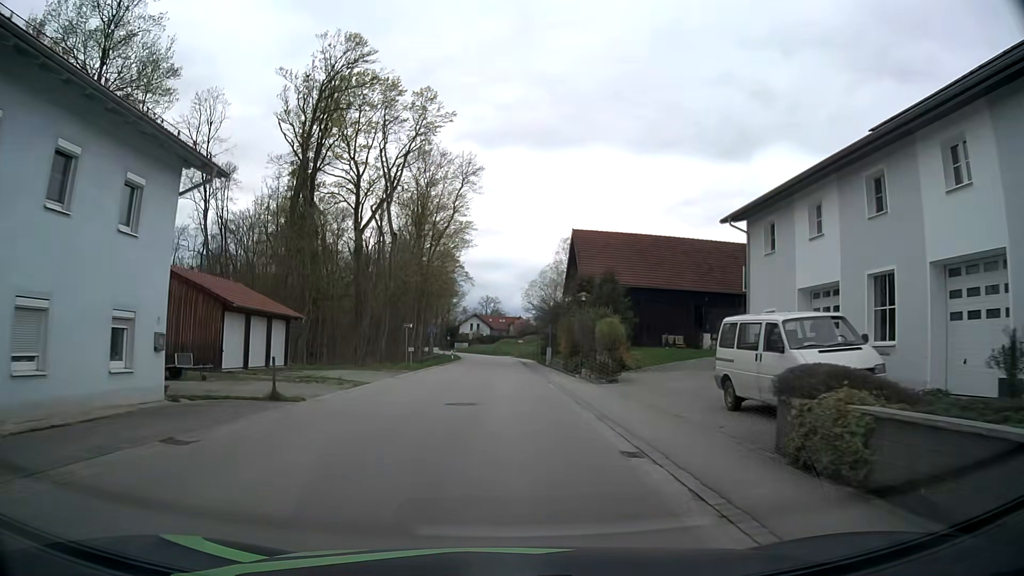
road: tertiary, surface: asphalt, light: Day
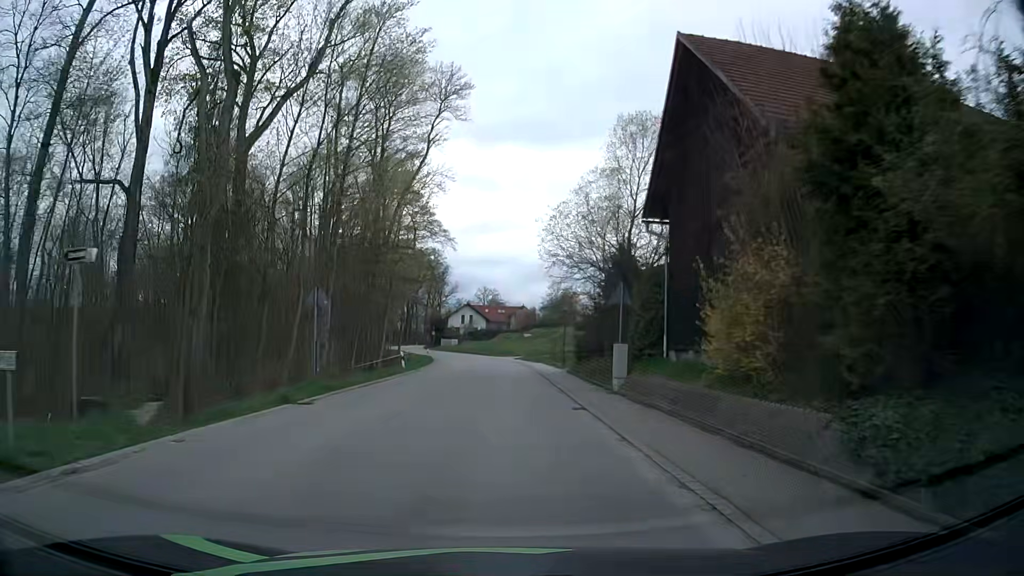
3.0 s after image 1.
(+0.1, +33.5) m; 0°
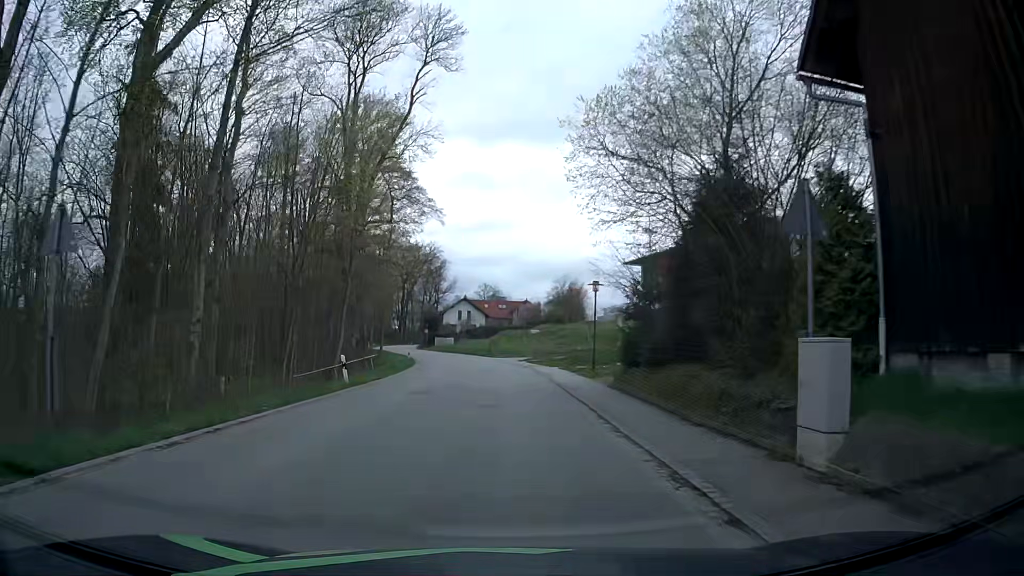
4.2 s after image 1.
(0.0, +13.4) m; -1°
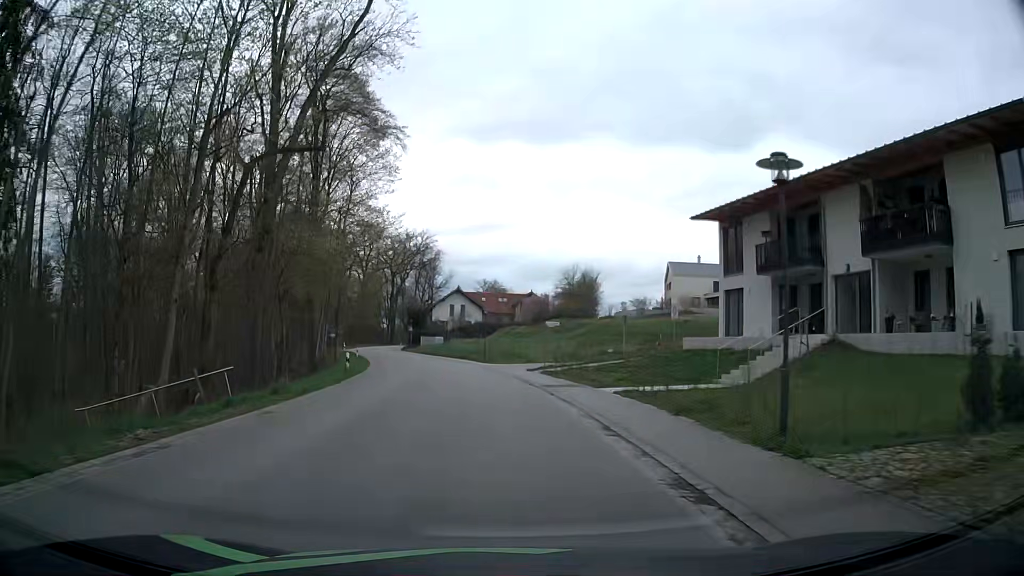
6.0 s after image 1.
(+0.3, +19.5) m; 0°
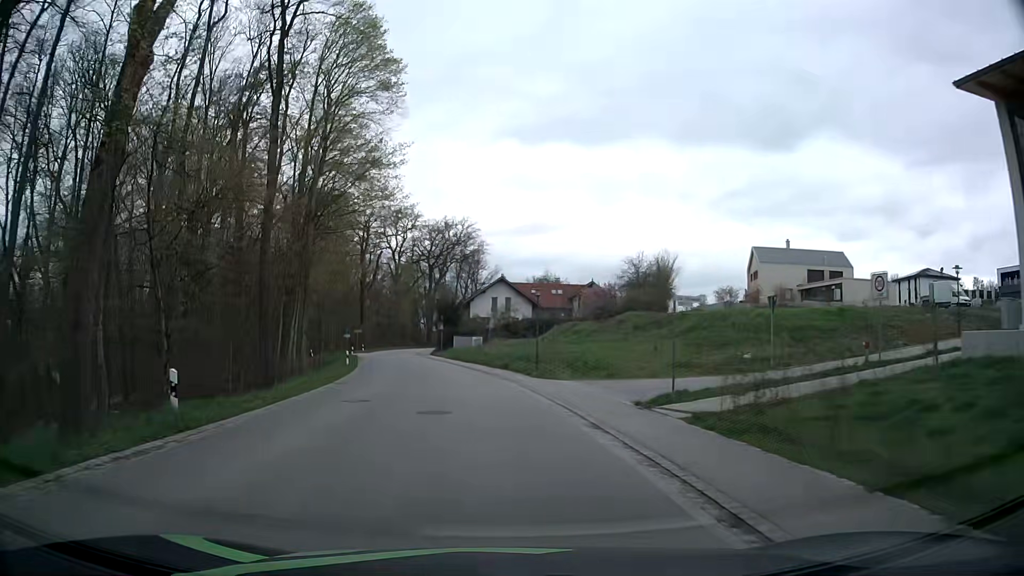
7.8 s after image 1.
(-0.4, +19.6) m; -4°
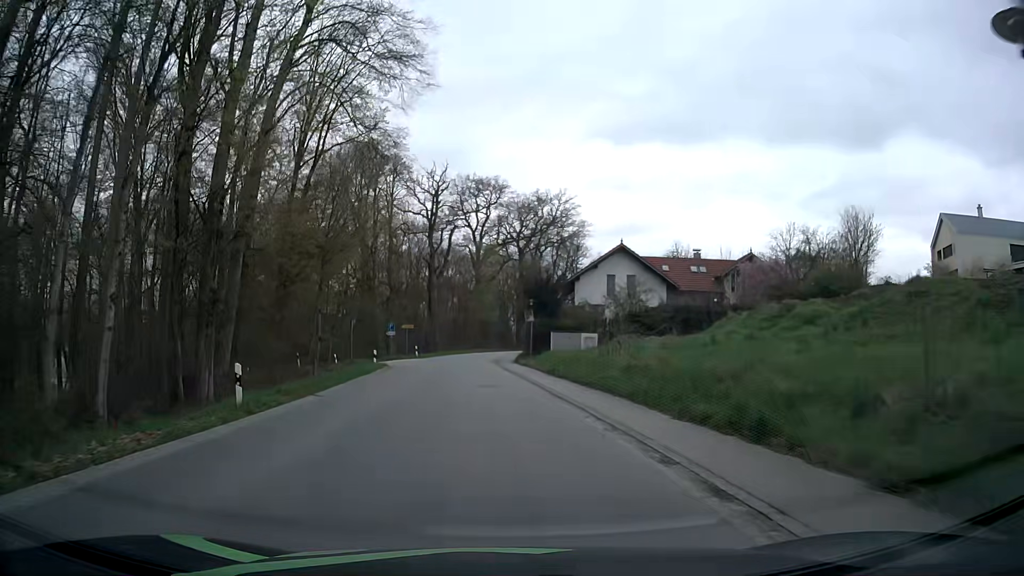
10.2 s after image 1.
(-1.9, +27.4) m; -8°
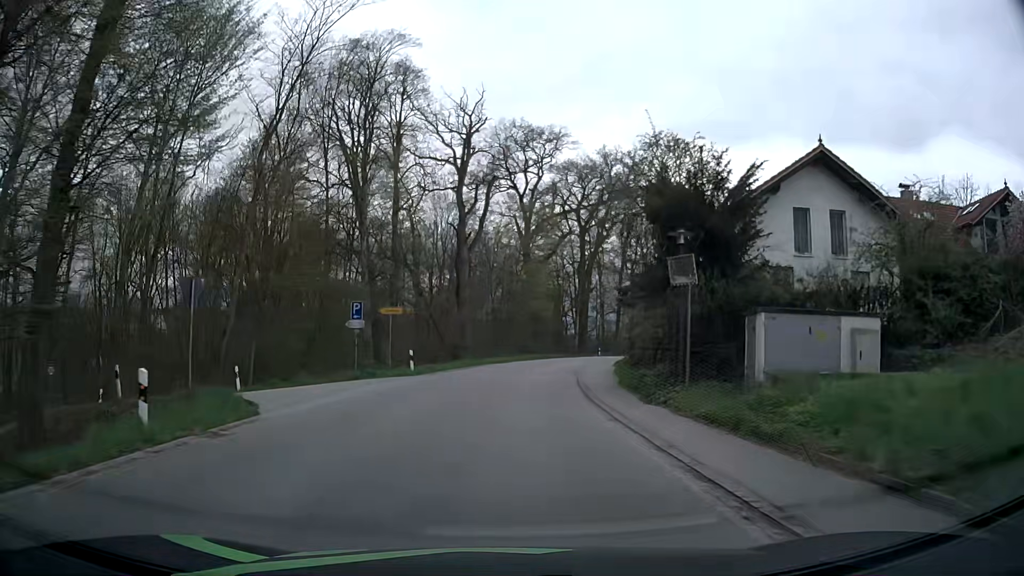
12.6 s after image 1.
(-1.6, +28.8) m; -4°
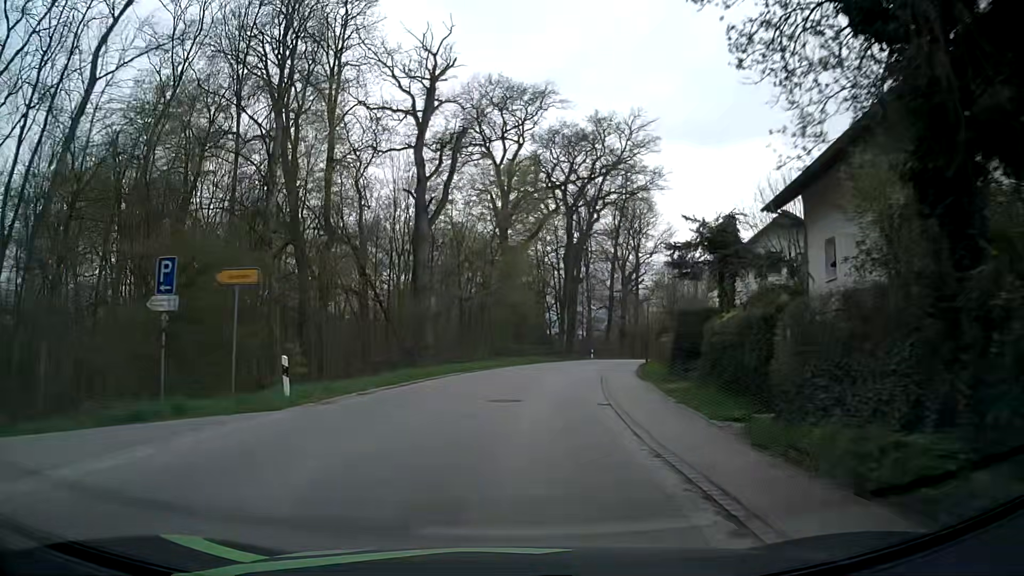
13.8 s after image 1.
(+0.2, +14.6) m; +2°
(0, +10) (+1, +20) (+3, +30) (+5, +40) (+7, +49) (+11, +59) (+15, +68) (+19, +77) (+23, +86) (+27, +95) m
